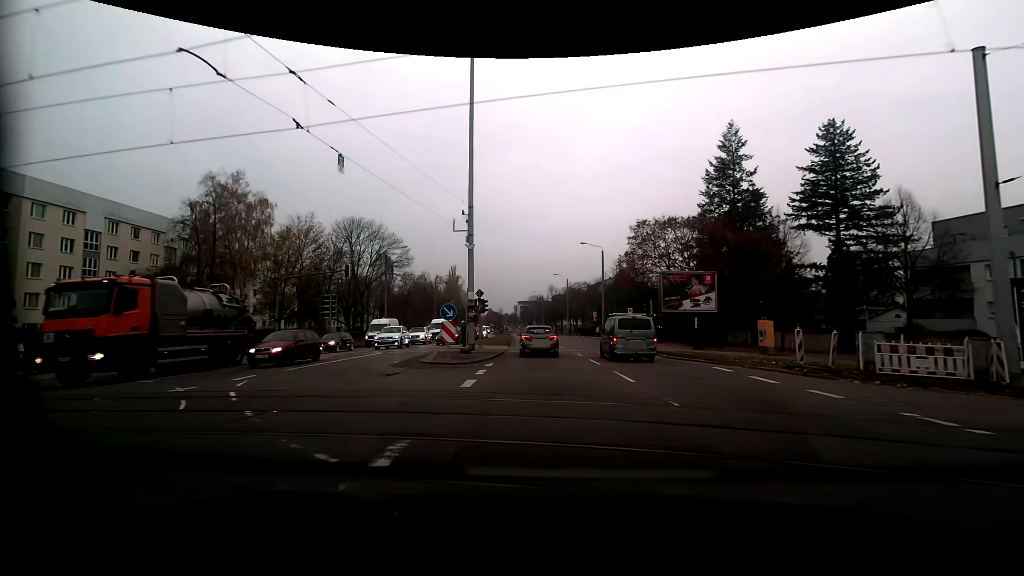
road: secondary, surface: asphalt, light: Day
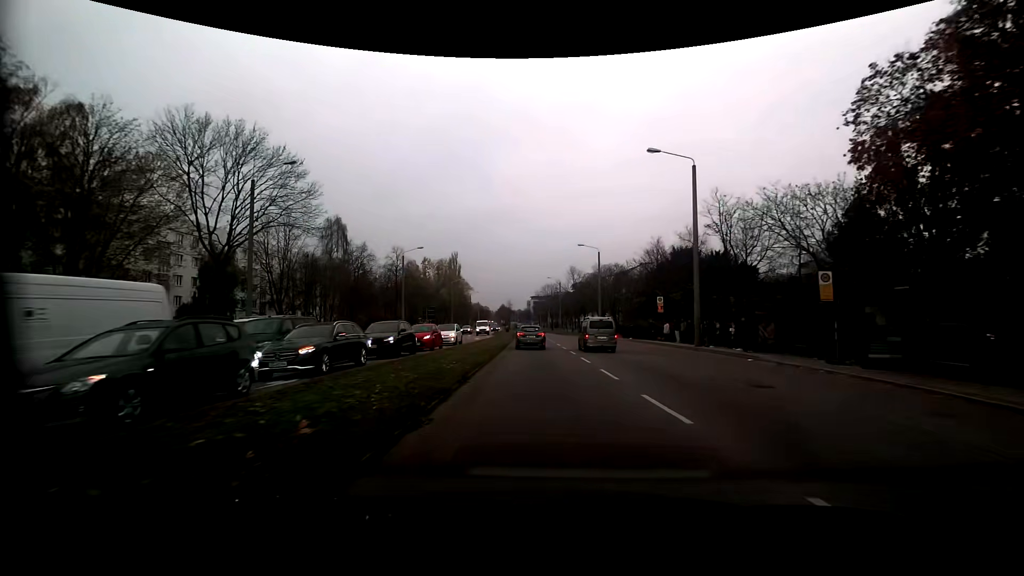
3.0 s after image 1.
(-0.2, +33.6) m; -1°
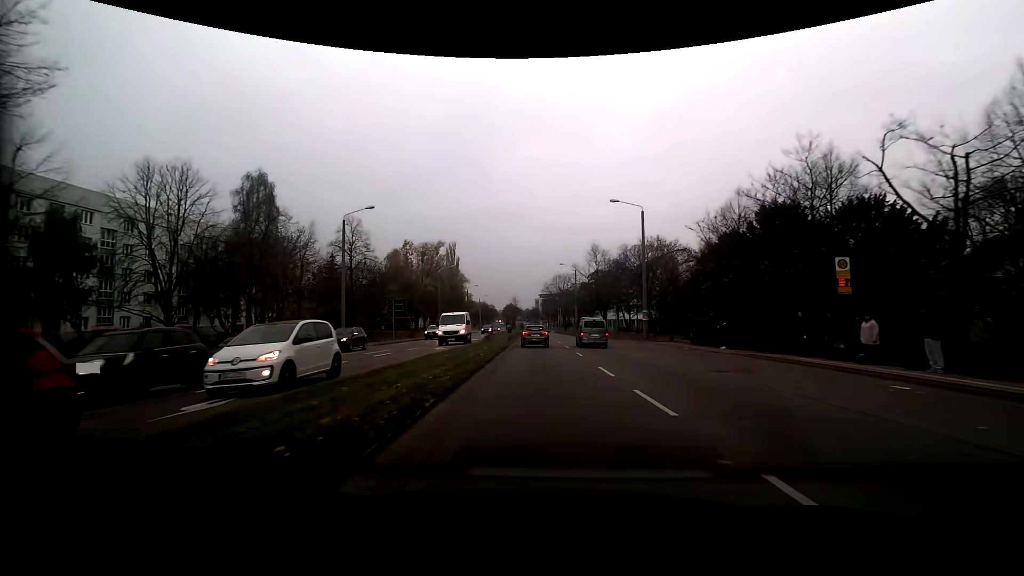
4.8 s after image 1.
(-0.2, +24.0) m; -1°
